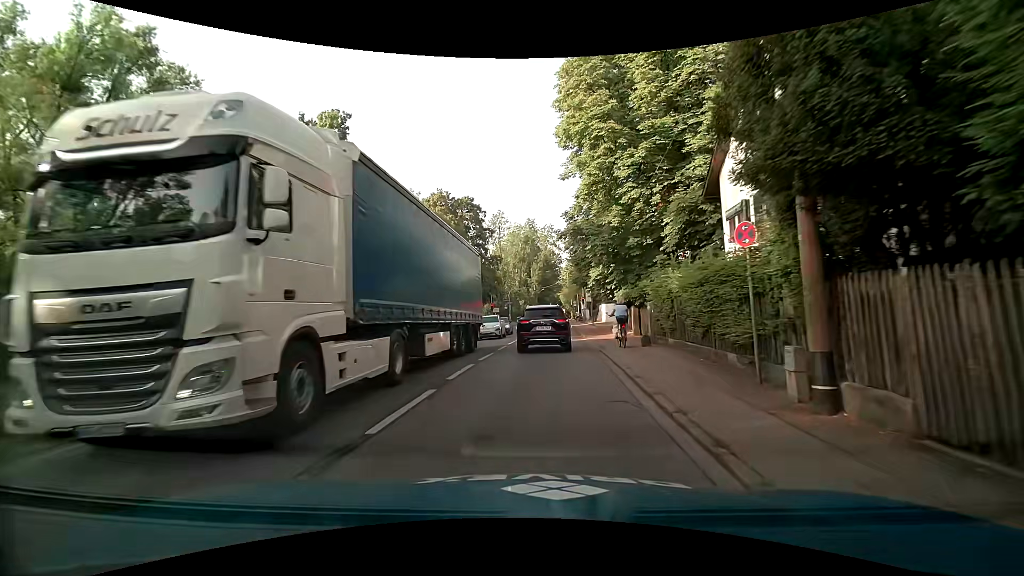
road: secondary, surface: asphalt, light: Day
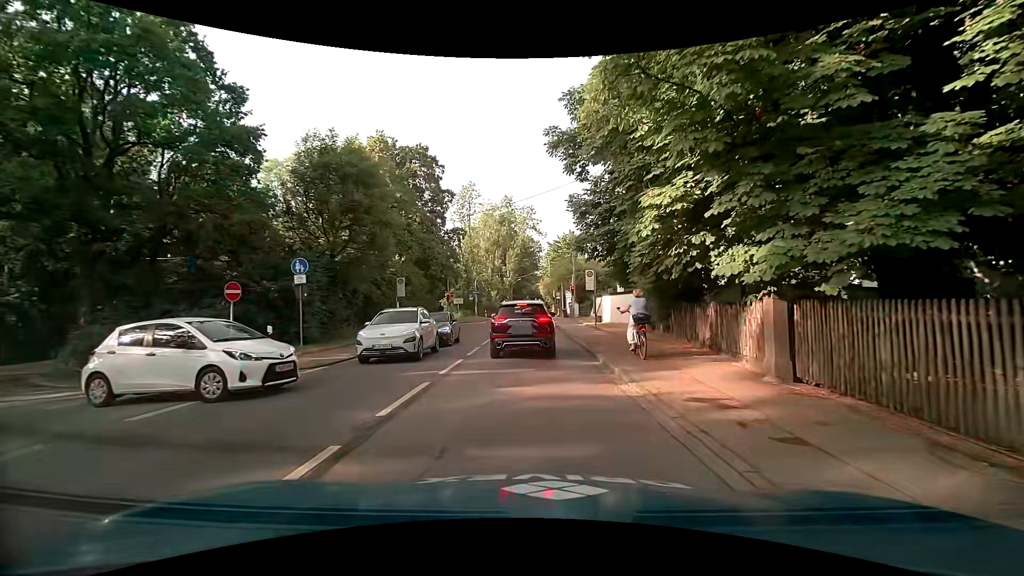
(+0.8, +16.9) m; +4°
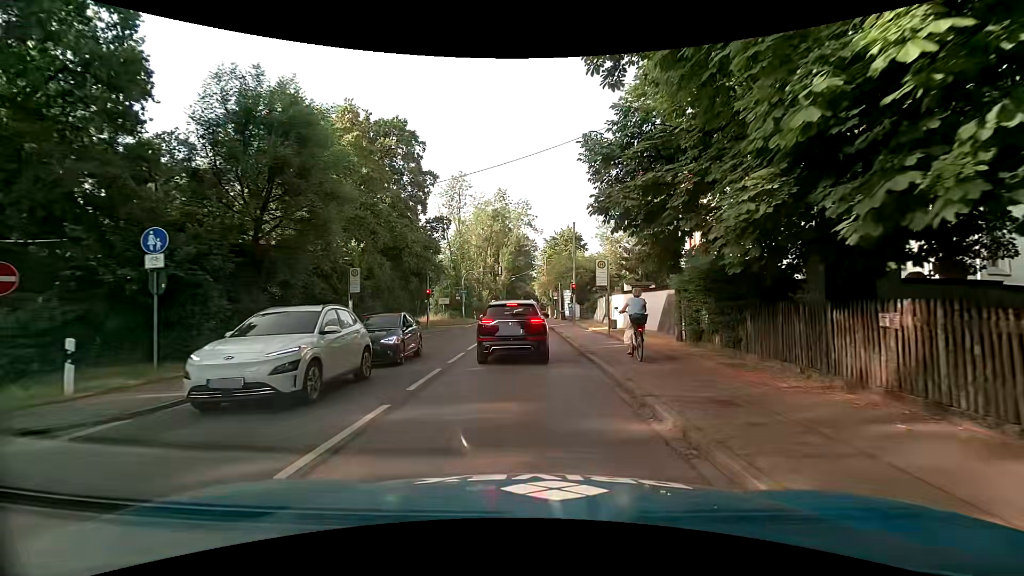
(+0.1, +6.7) m; 0°
